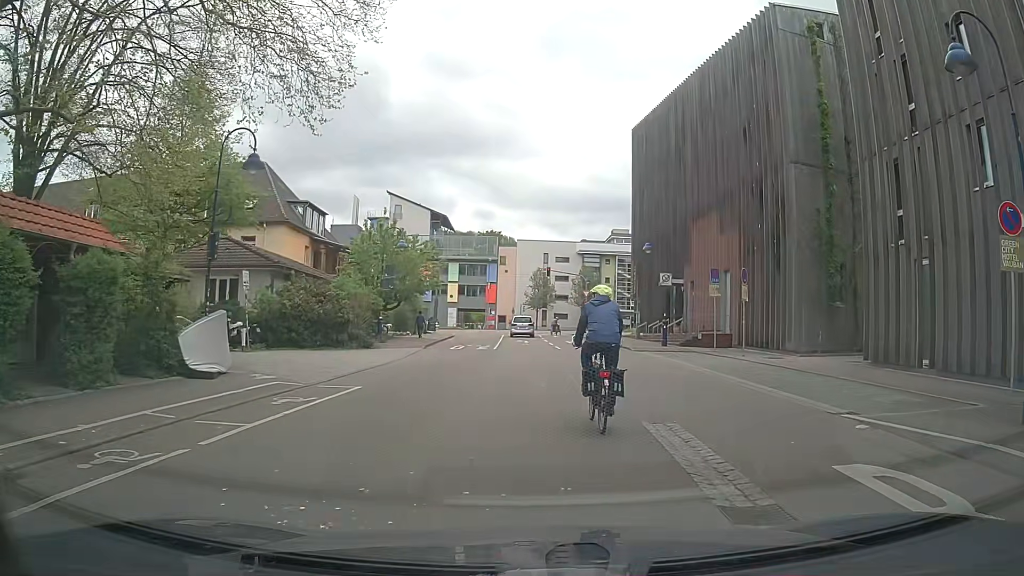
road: residential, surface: asphalt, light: Day
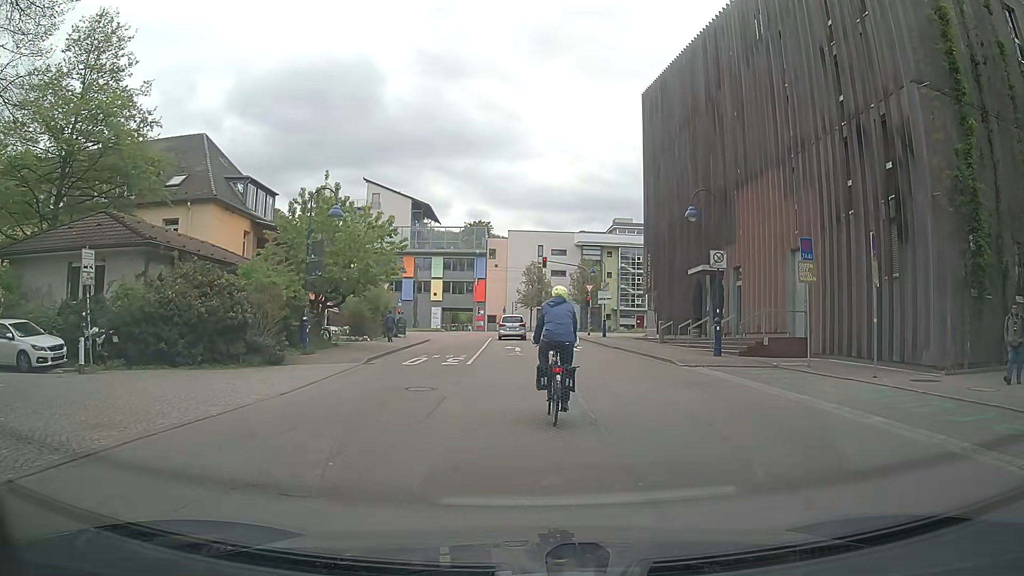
(-0.2, +10.5) m; -2°
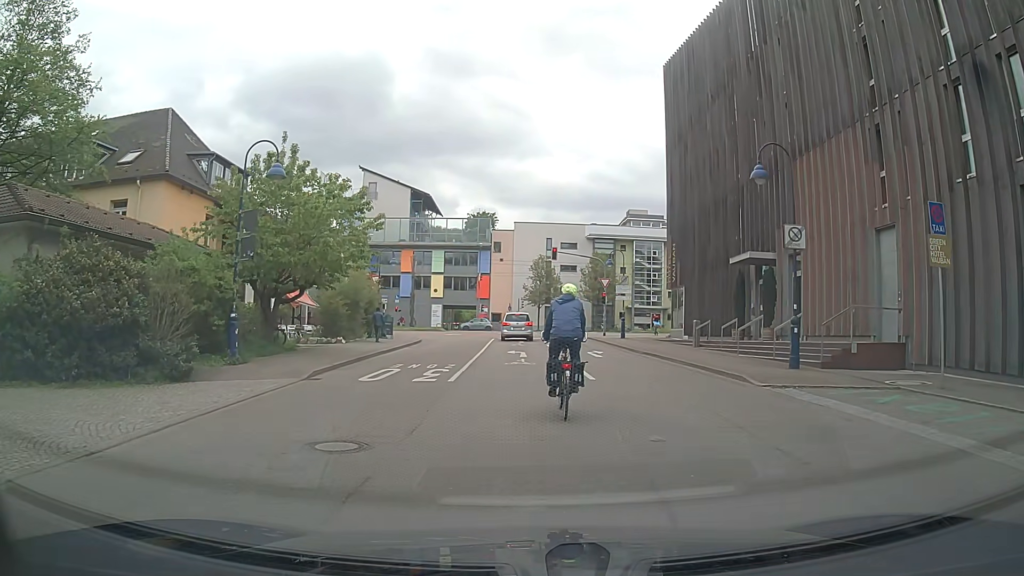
(0.0, +6.3) m; +1°
